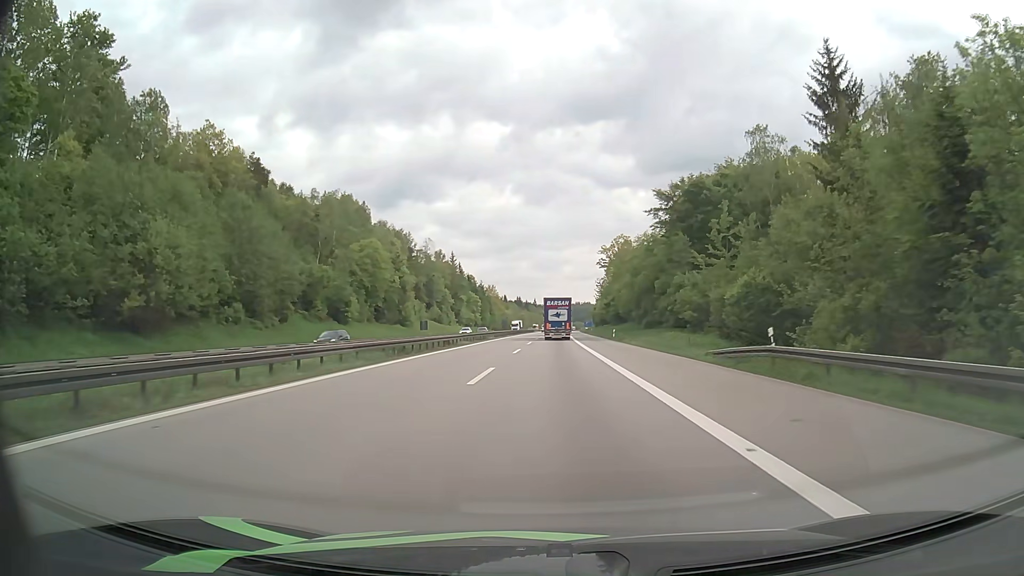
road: motorway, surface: asphalt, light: Day
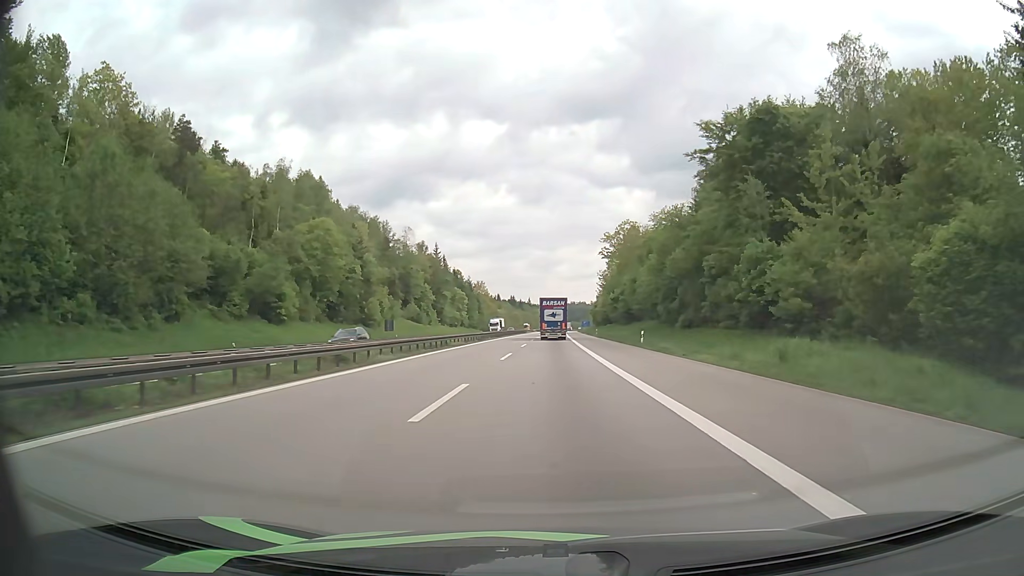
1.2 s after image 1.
(+0.2, +24.1) m; +1°
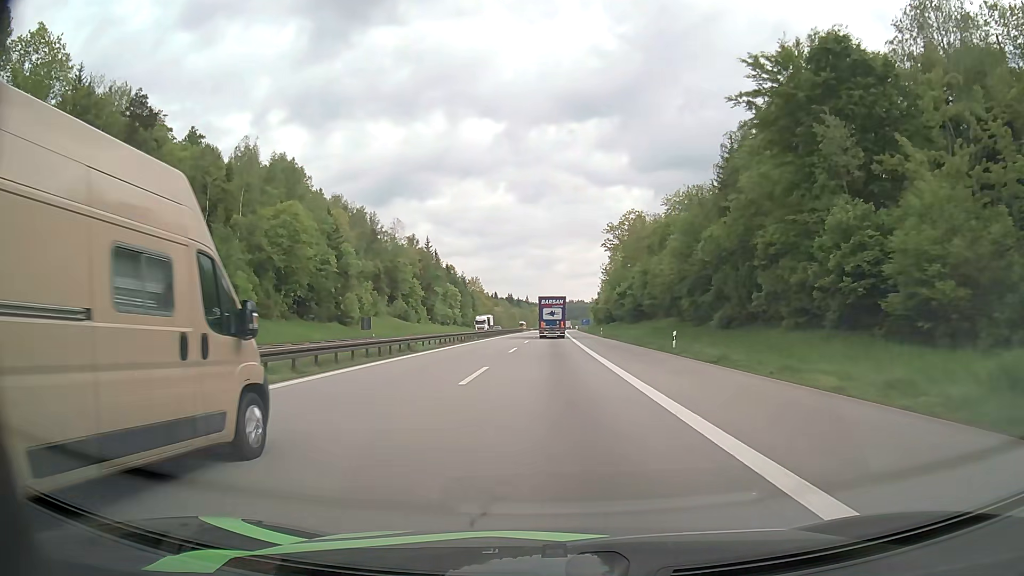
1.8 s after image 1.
(0.0, +12.1) m; 0°
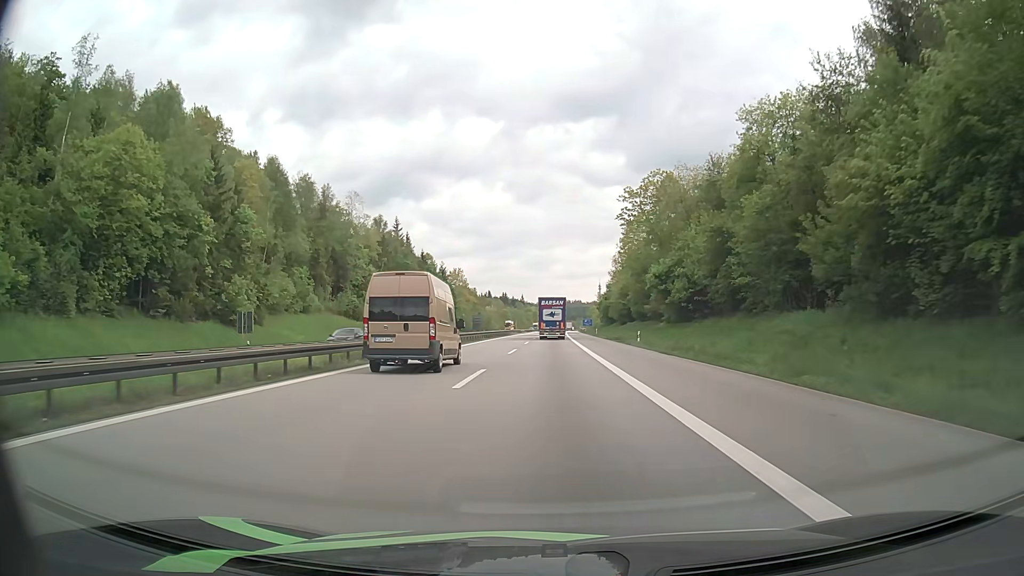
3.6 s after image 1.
(+0.1, +36.8) m; 0°
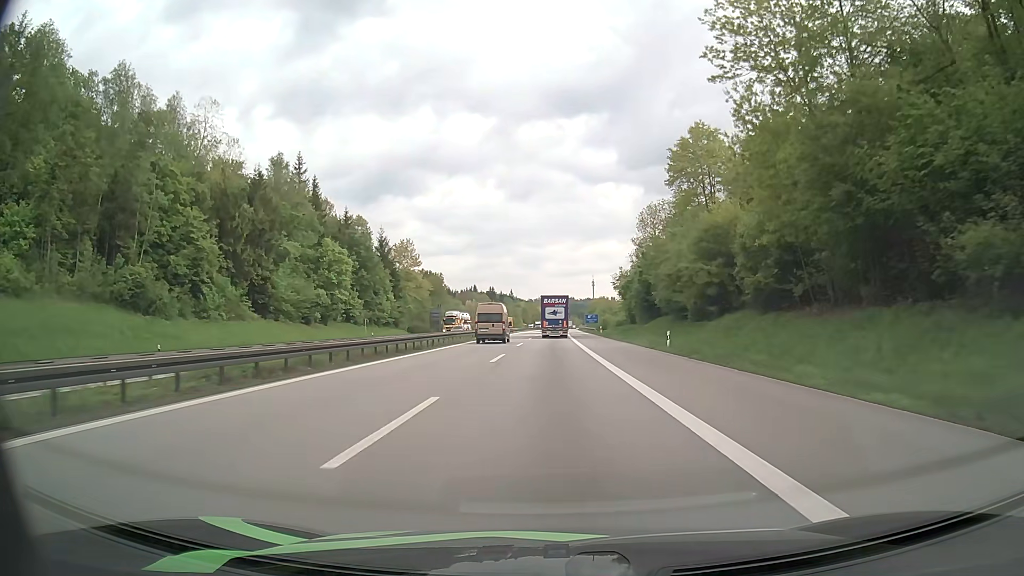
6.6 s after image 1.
(+0.2, +62.2) m; 0°
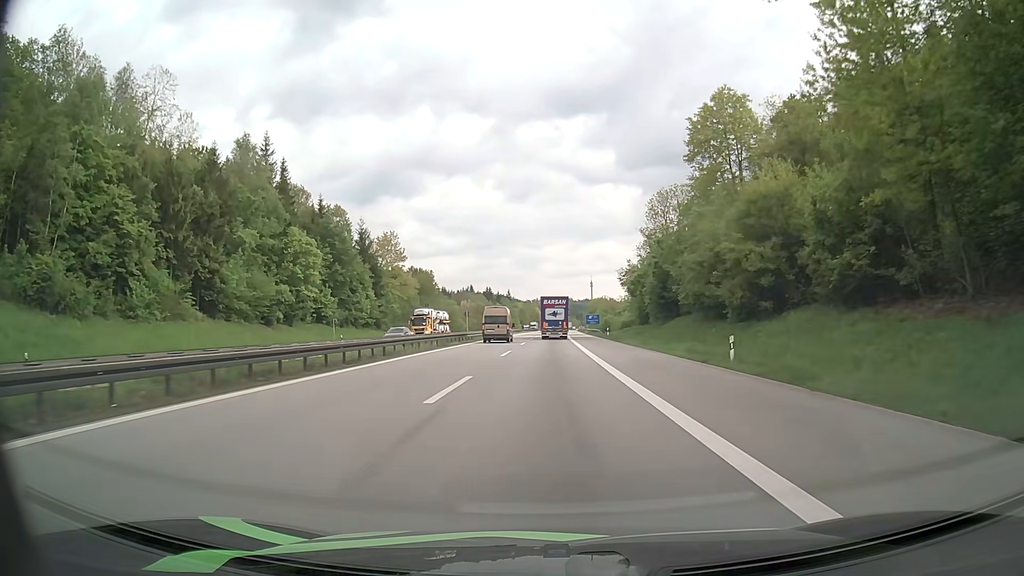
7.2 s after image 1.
(+0.1, +12.4) m; 0°
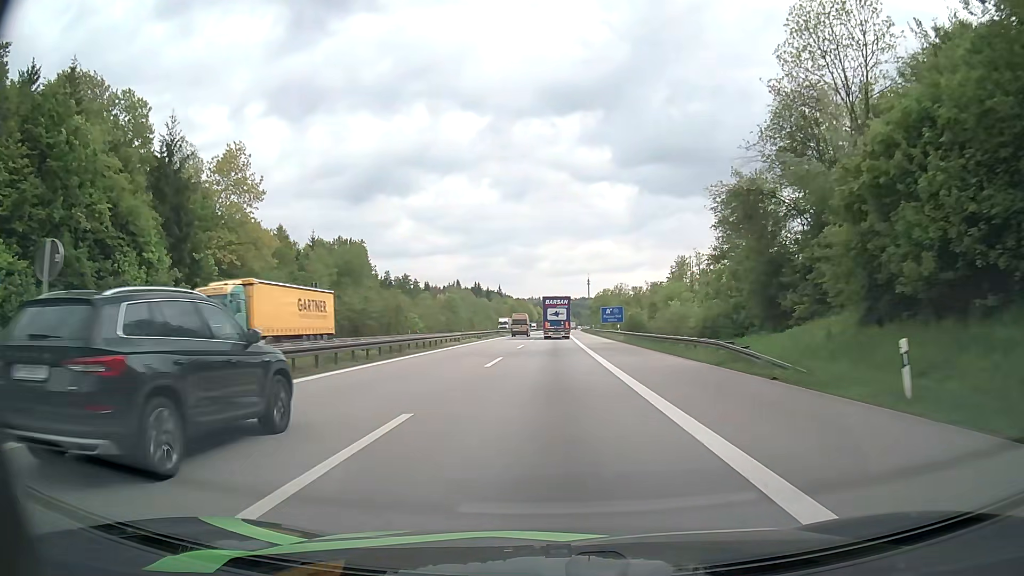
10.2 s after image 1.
(+0.3, +61.4) m; 0°
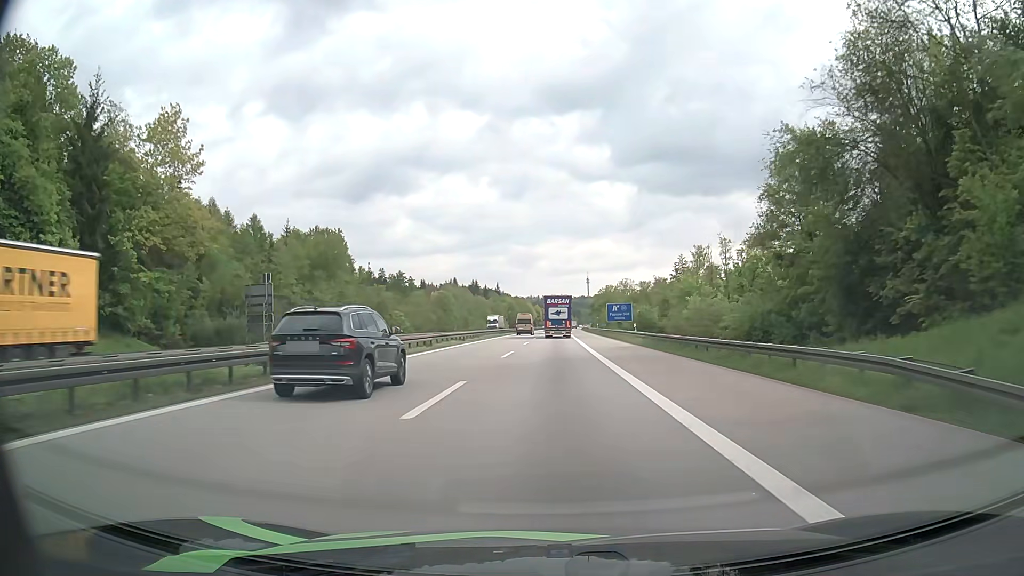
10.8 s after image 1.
(0.0, +12.2) m; 0°
